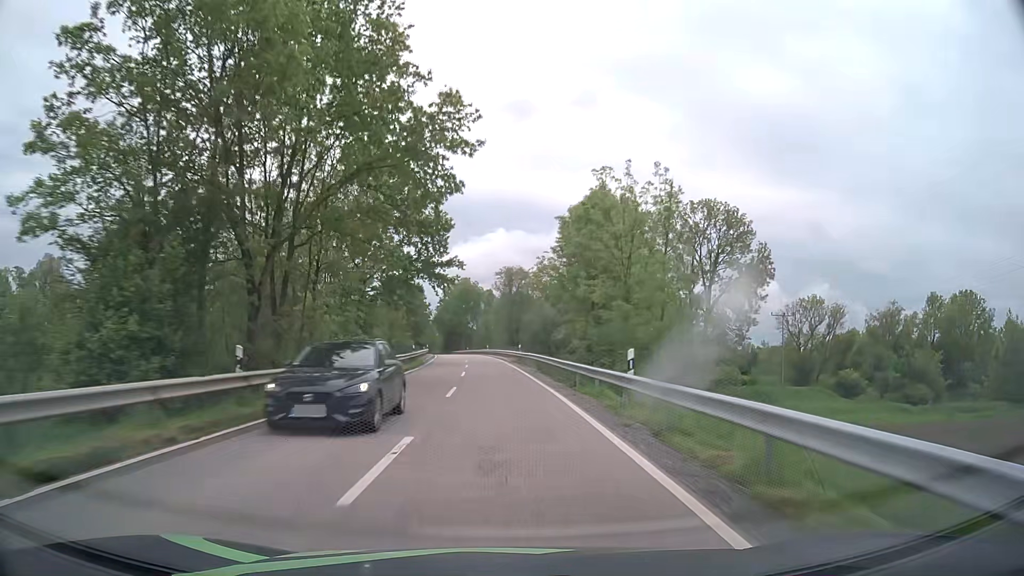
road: tertiary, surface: asphalt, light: Day
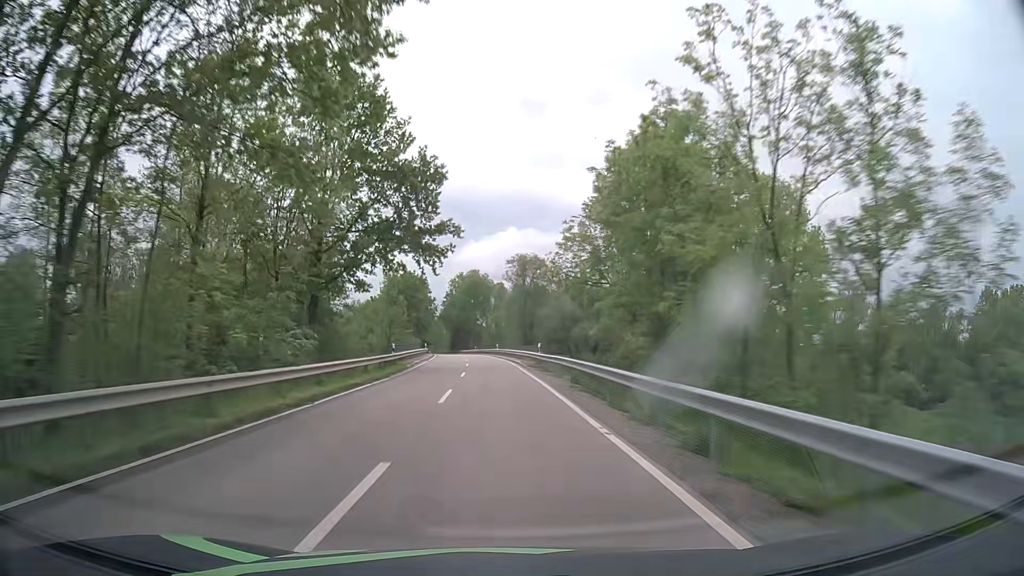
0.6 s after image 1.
(-0.1, +14.1) m; -1°
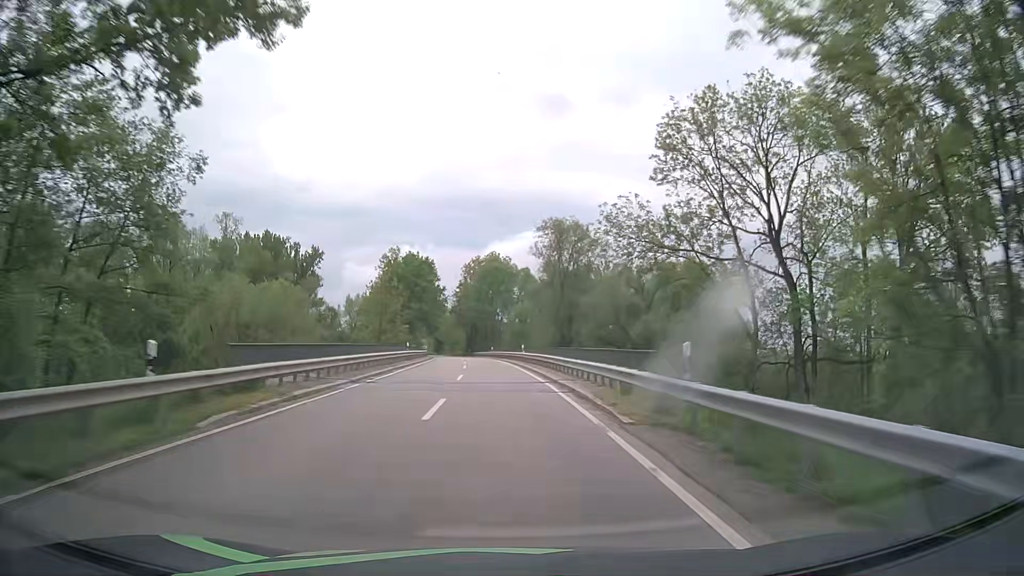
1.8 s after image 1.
(-0.5, +28.2) m; -2°
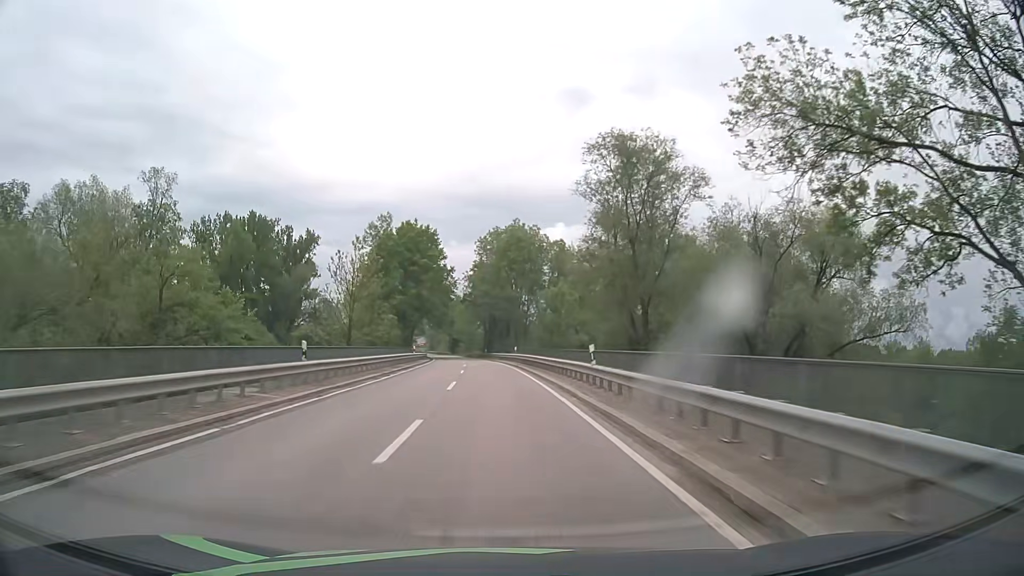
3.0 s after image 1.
(-0.4, +28.3) m; -2°
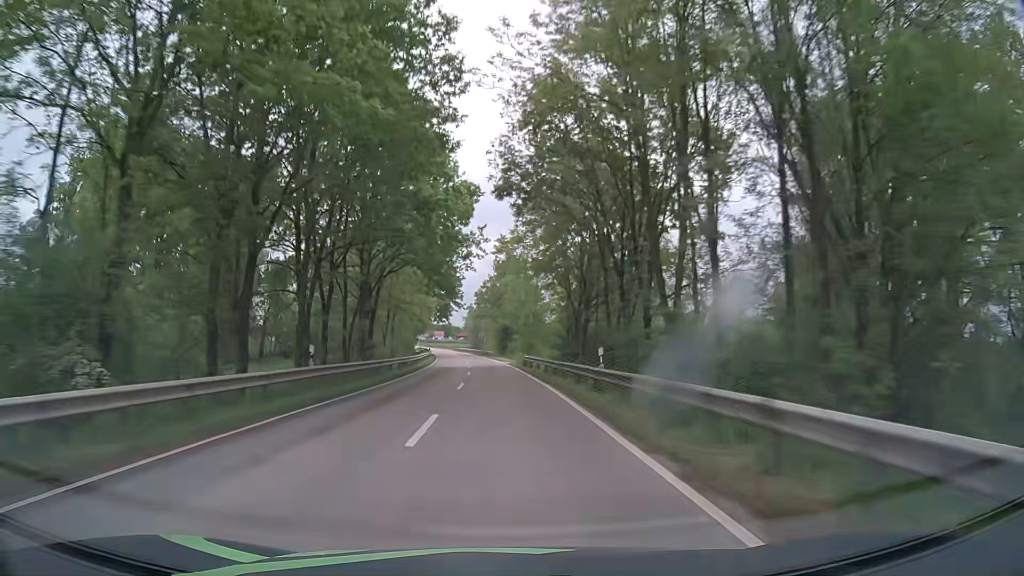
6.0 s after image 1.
(-3.4, +71.0) m; -6°
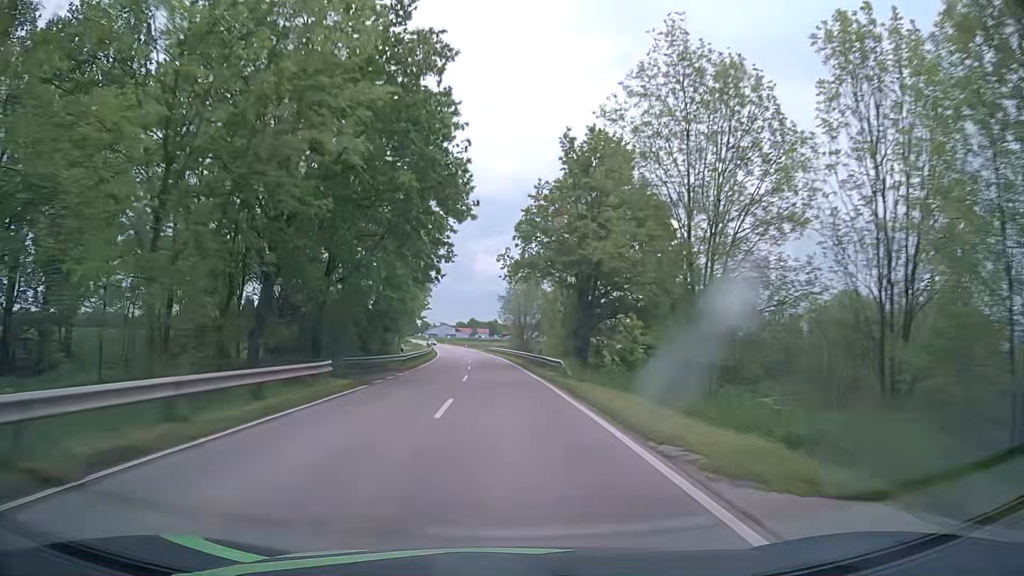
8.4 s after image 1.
(-1.8, +57.1) m; -4°
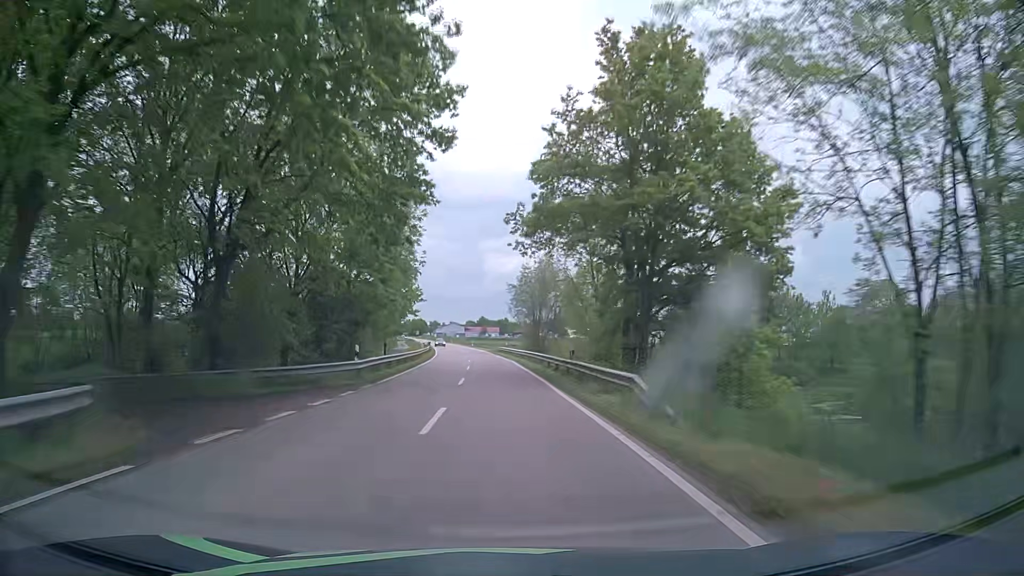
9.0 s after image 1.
(-0.1, +14.3) m; -1°
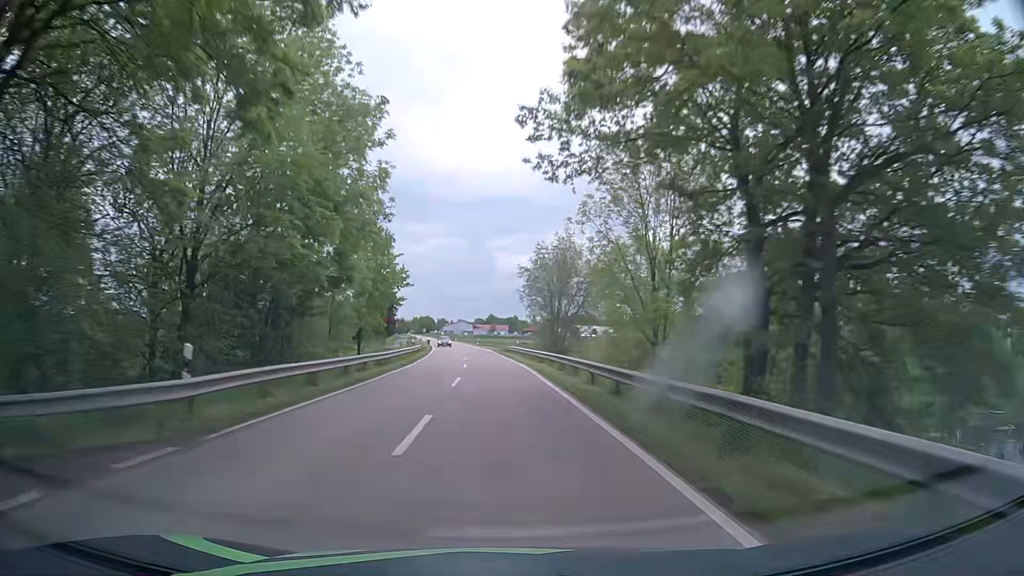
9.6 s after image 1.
(-0.1, +14.2) m; -1°
(0, +10) (0, +20) (-1, +30) (-1, +40) (-2, +50) (-3, +60) (-4, +70) (-5, +80) (-6, +90) (-7, +100) m
